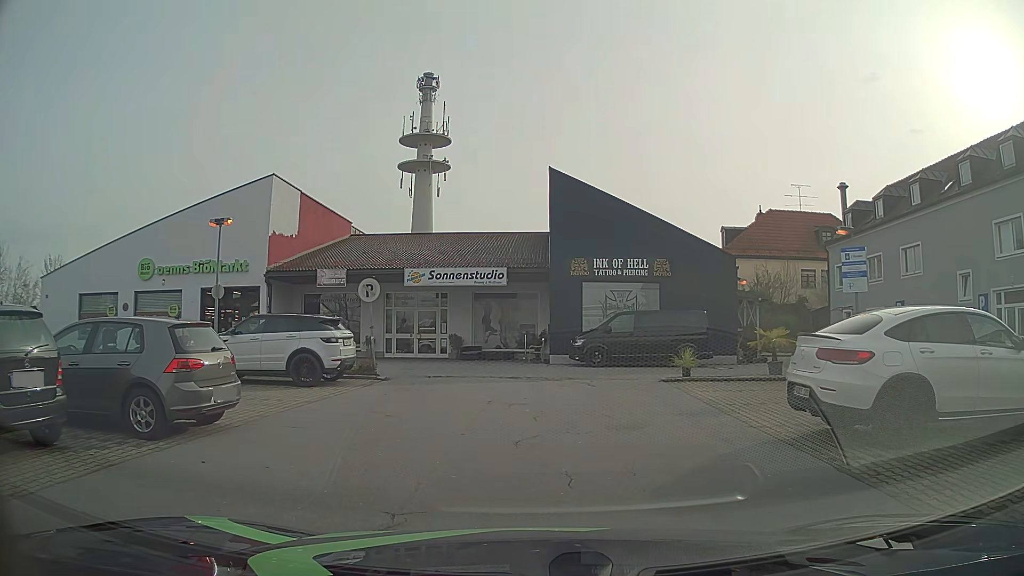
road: service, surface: asphalt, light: Day
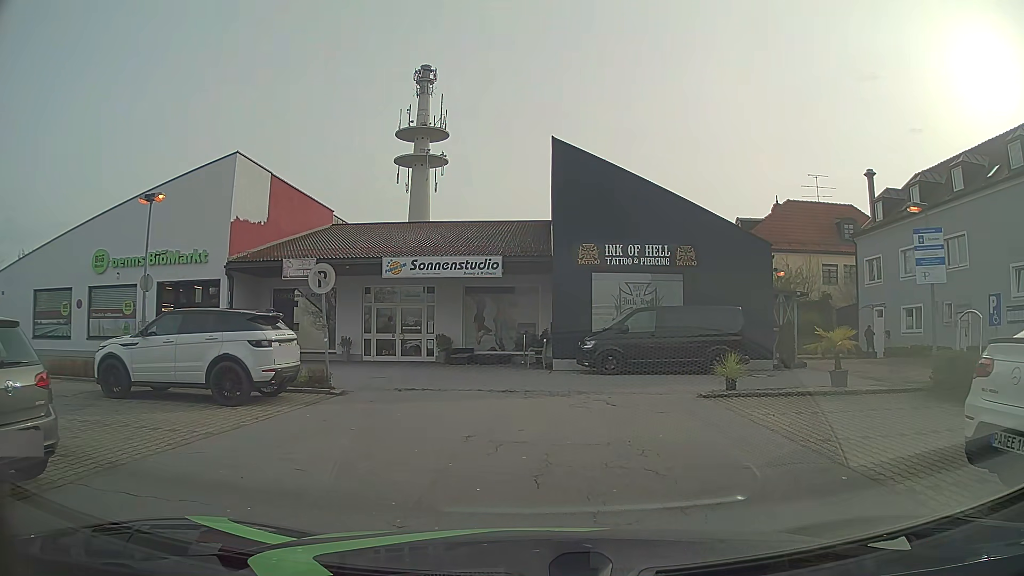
(0.0, +4.0) m; +1°
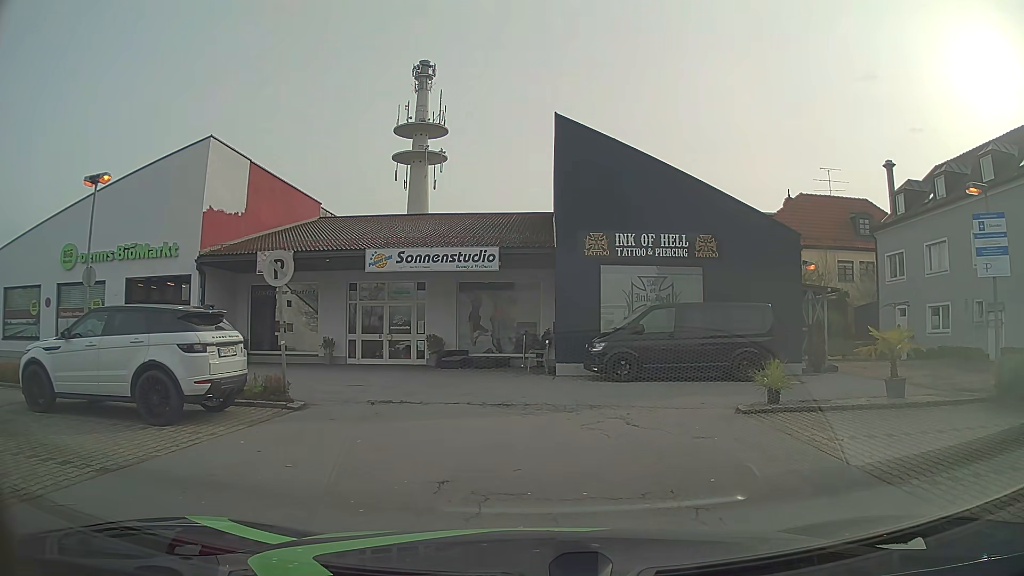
(0.0, +2.4) m; 0°
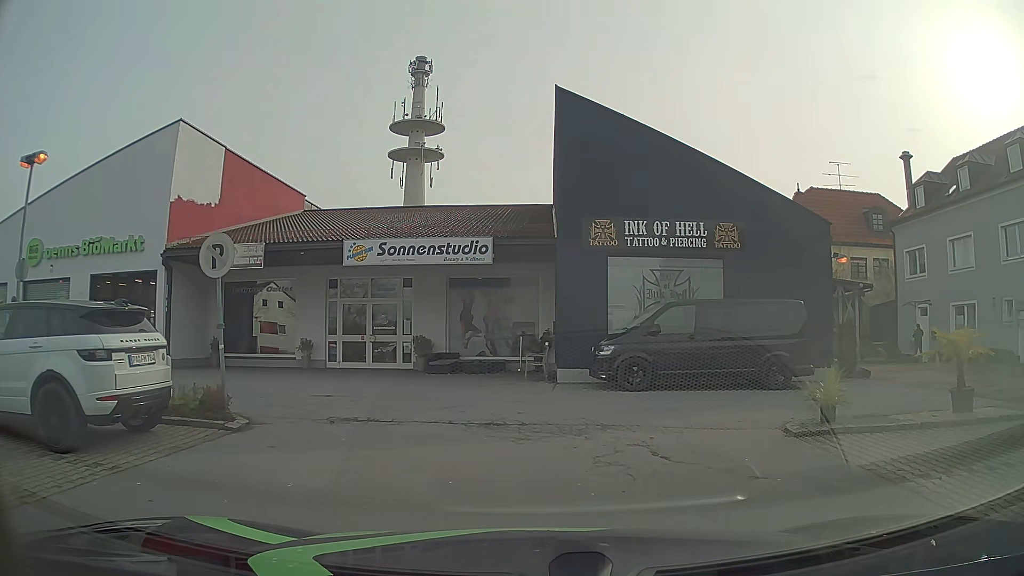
(0.0, +2.2) m; -1°
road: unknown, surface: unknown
